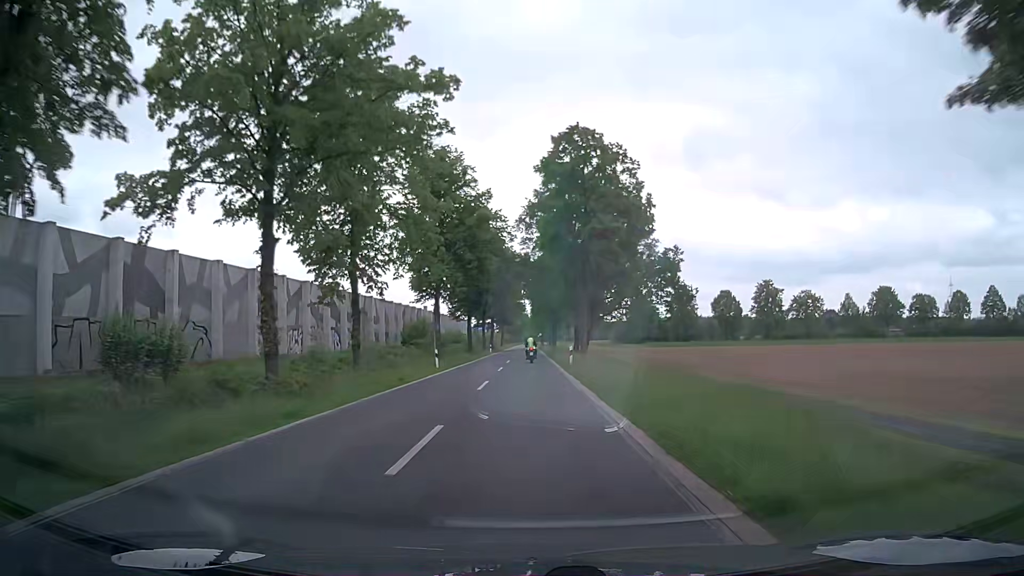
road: secondary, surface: asphalt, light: Day
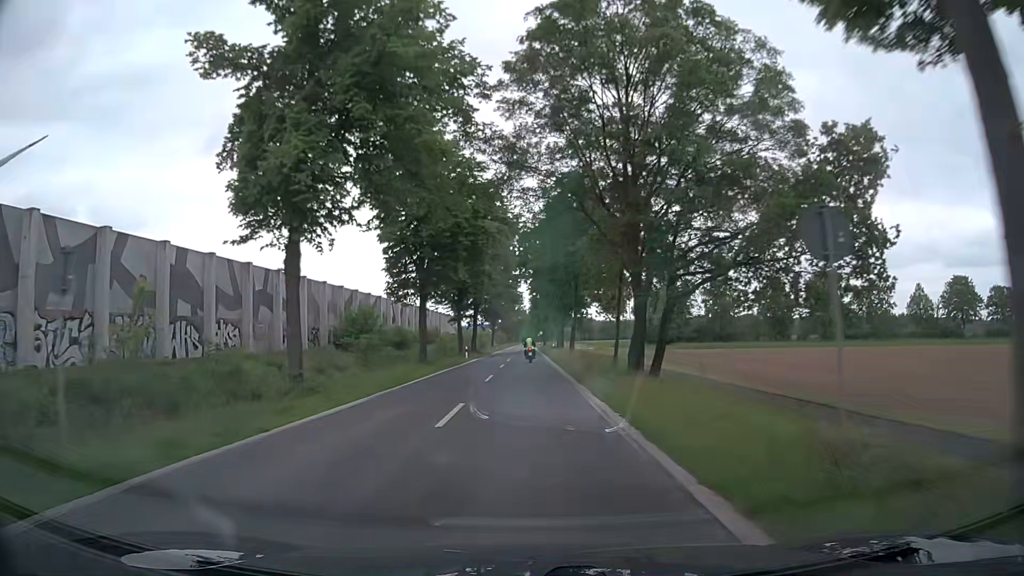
(+0.3, +32.1) m; +1°
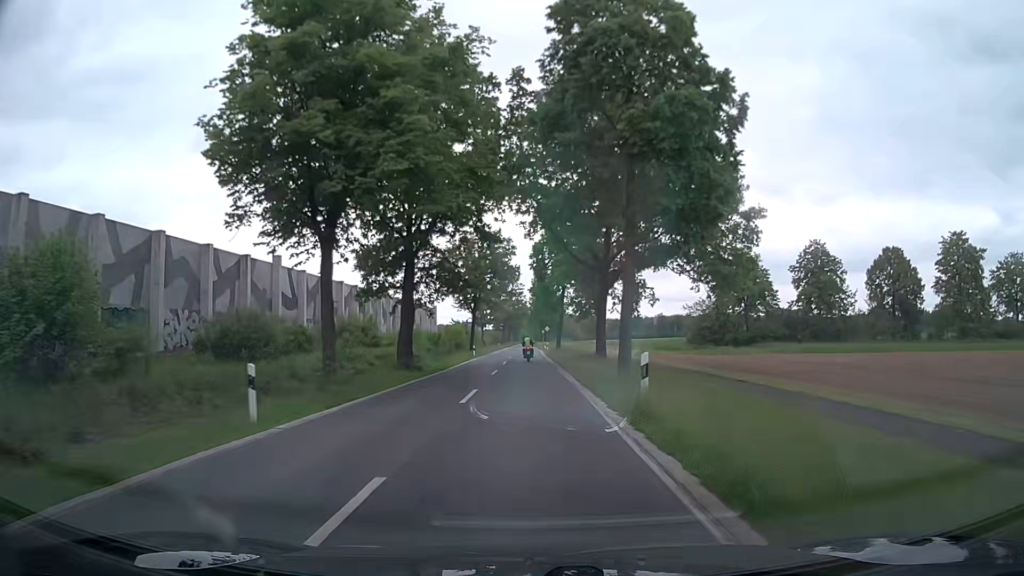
(-0.1, +43.9) m; 0°
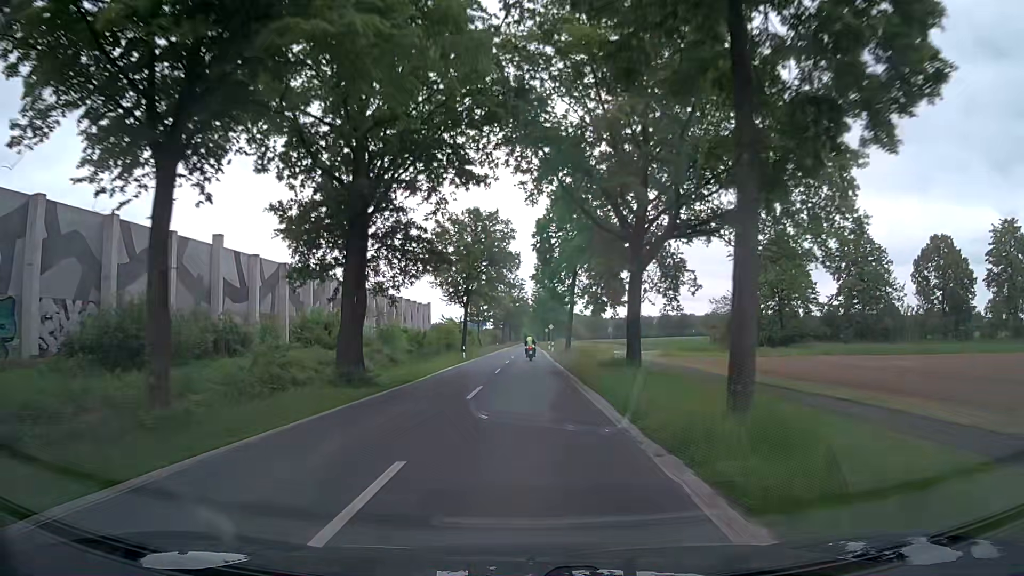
(0.0, +11.1) m; 0°
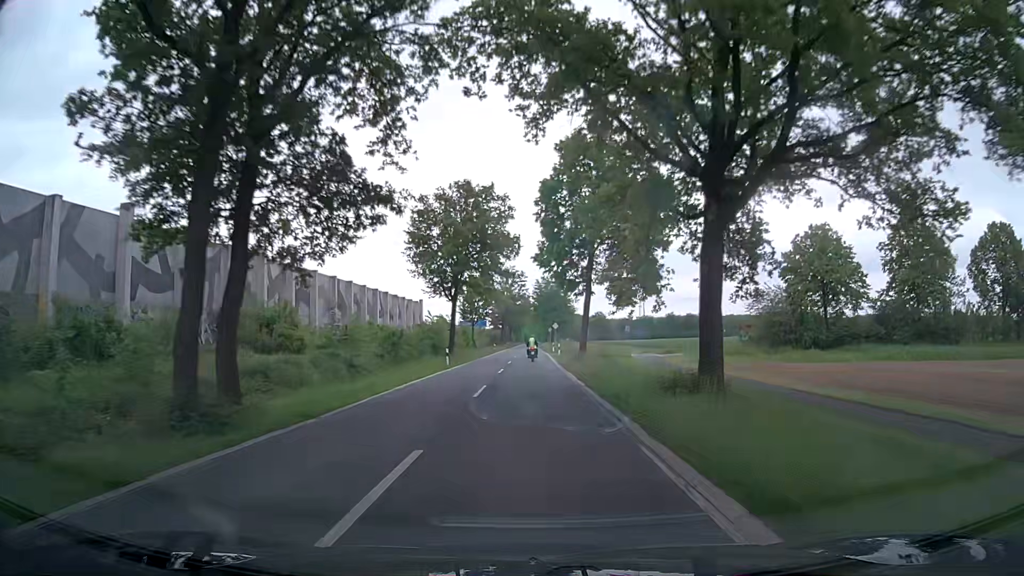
(0.0, +11.1) m; 0°
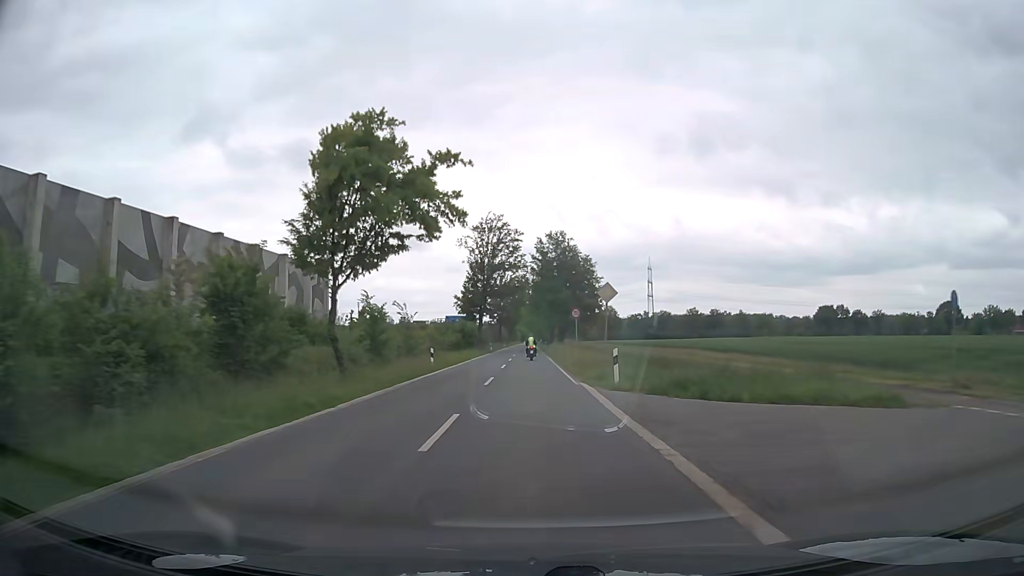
(-0.1, +56.0) m; 0°
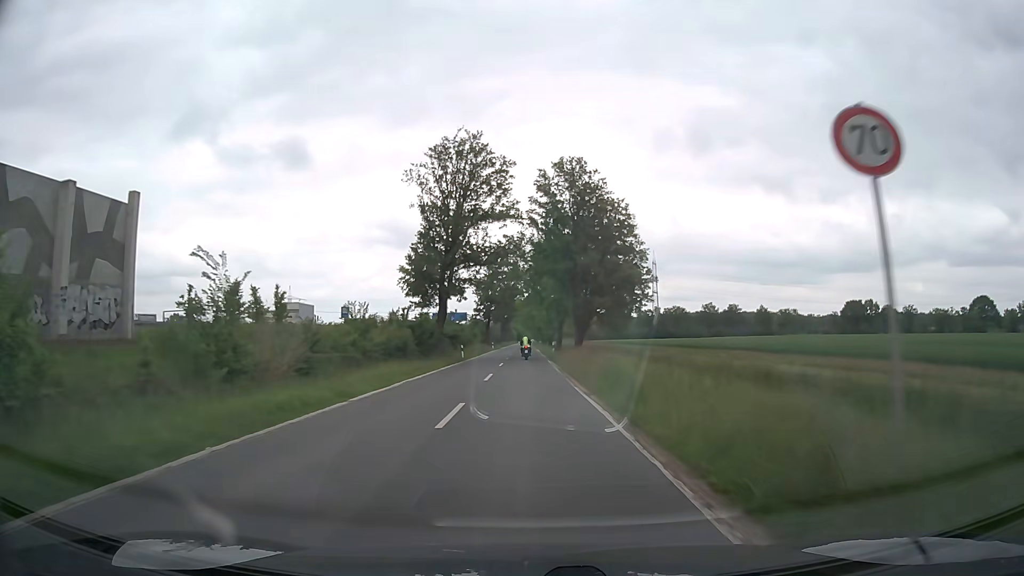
(+0.2, +33.8) m; +1°
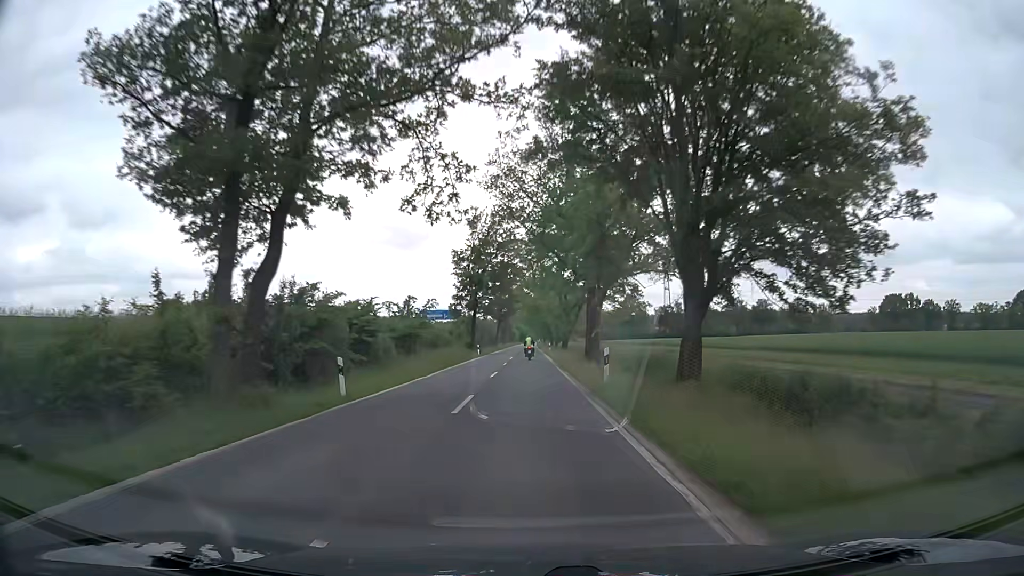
(-0.1, +33.8) m; 0°
(0, +10) (0, +20) (0, +30) (0, +40) (0, +50) (0, +60) (0, +70) (0, +80) (0, +90) (0, +100) m
